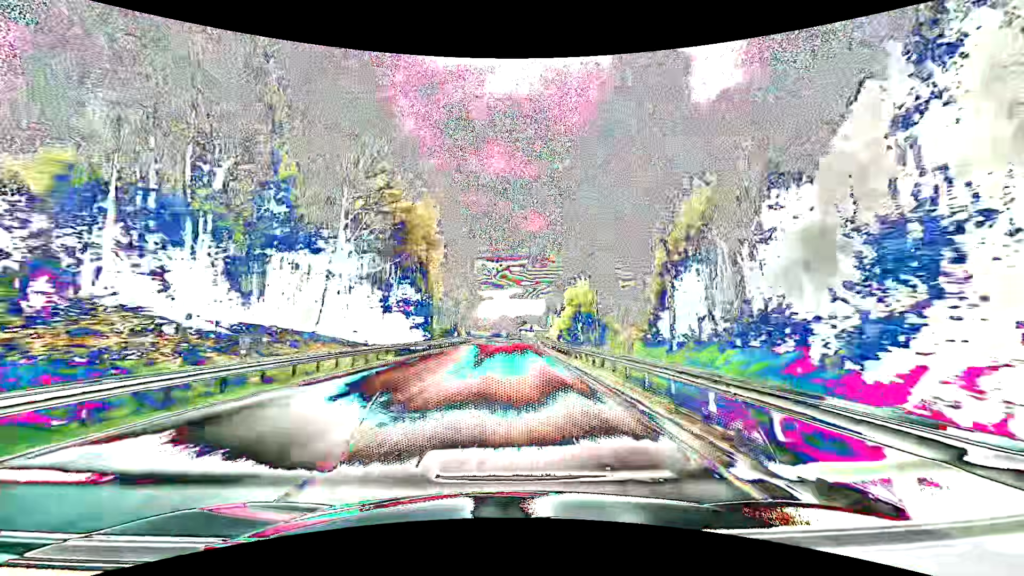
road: primary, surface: asphalt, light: Day
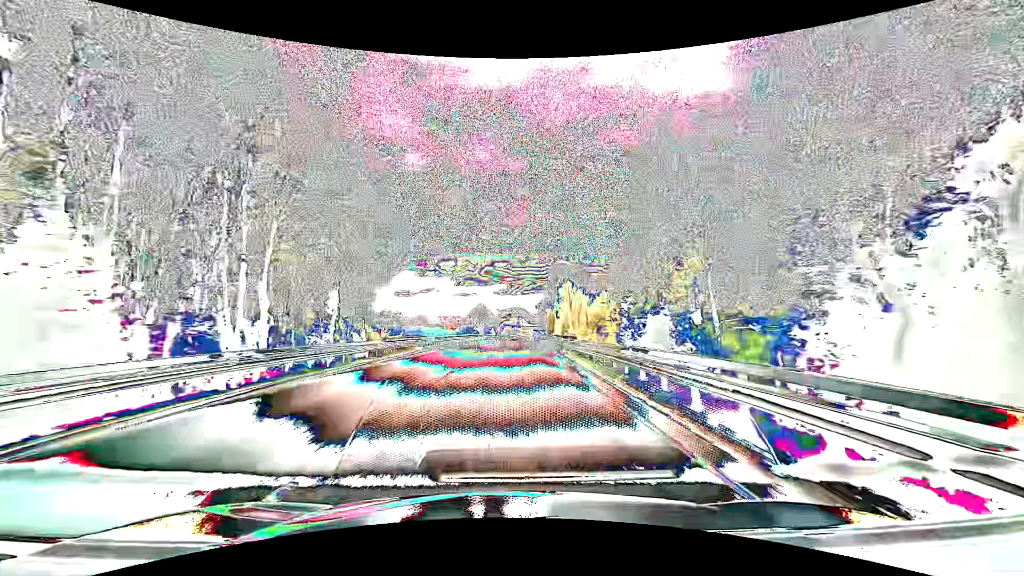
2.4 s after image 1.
(+1.0, +63.5) m; +2°
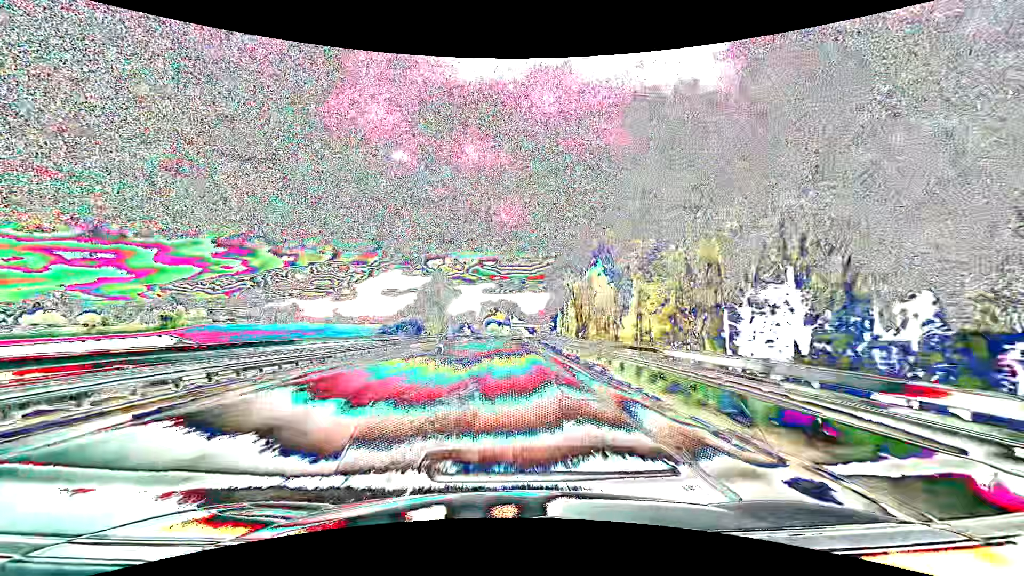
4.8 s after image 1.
(+0.8, +63.4) m; +1°
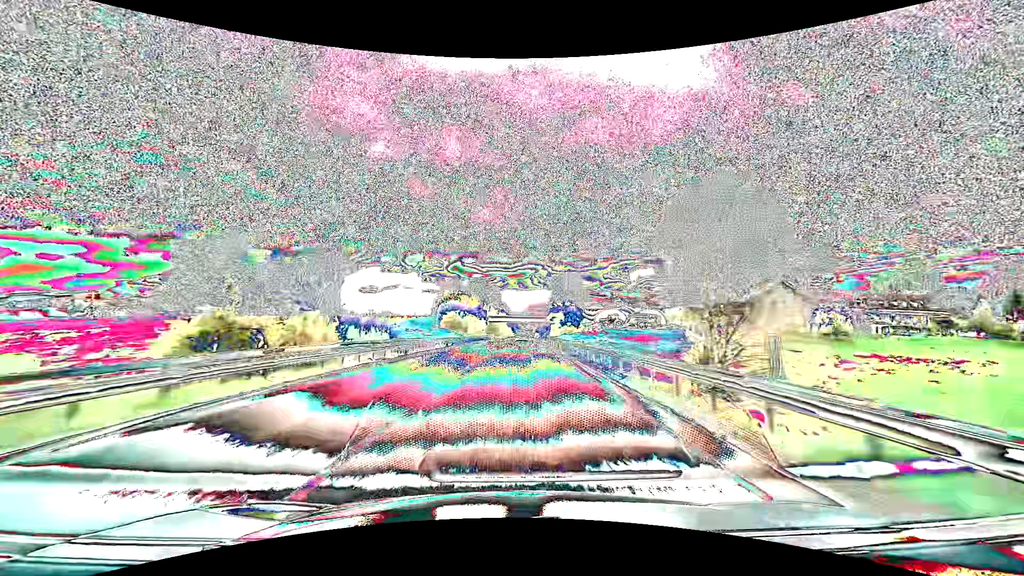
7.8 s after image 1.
(+1.2, +79.2) m; +2°
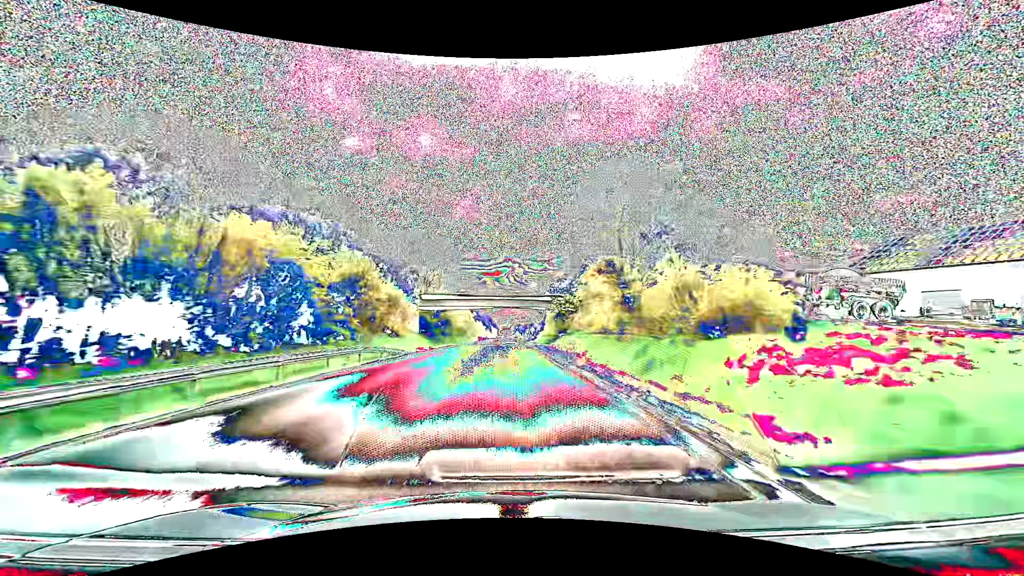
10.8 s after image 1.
(+2.6, +79.3) m; +3°
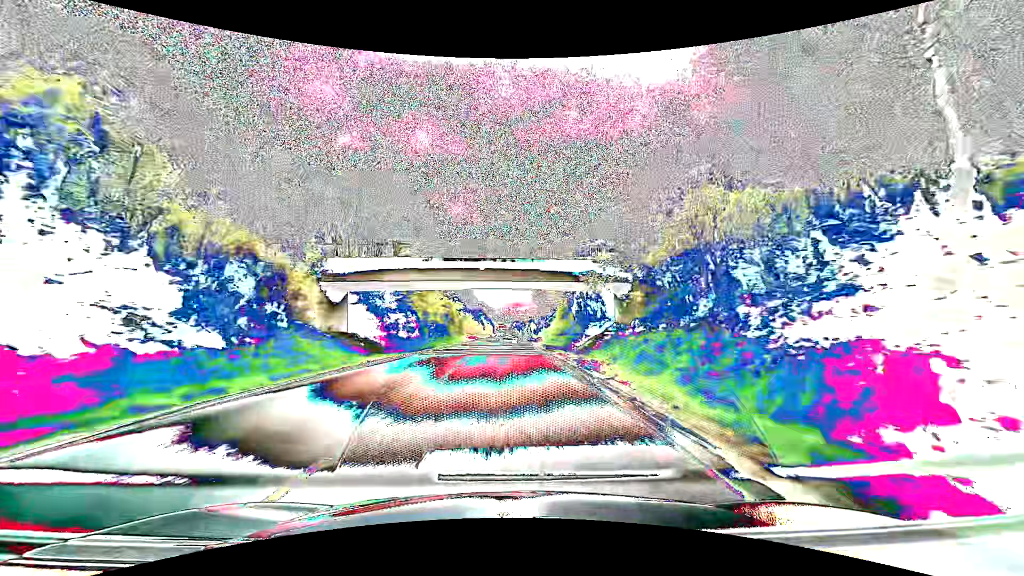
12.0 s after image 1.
(+0.1, +31.7) m; 0°
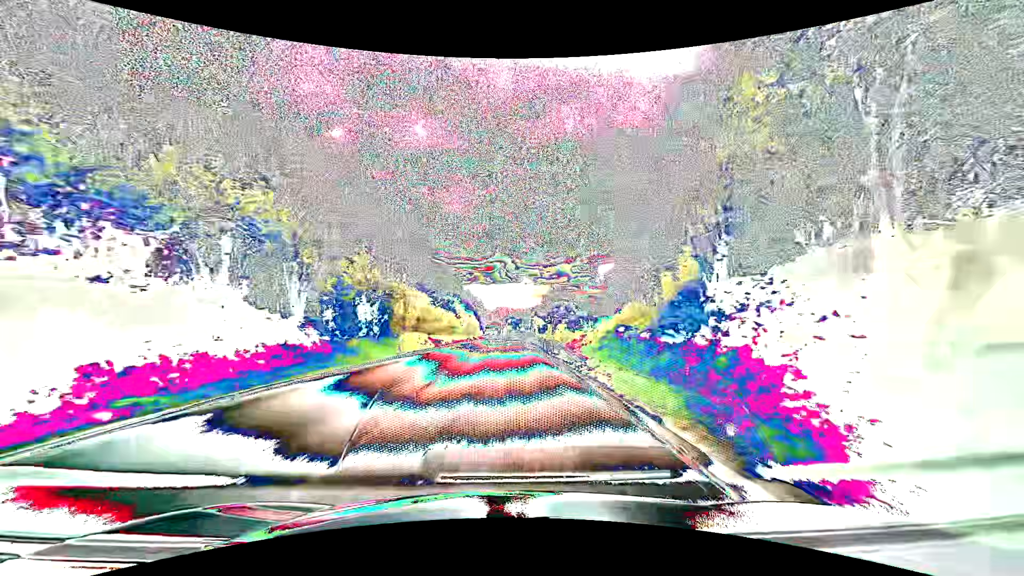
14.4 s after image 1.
(+0.4, +63.4) m; +1°
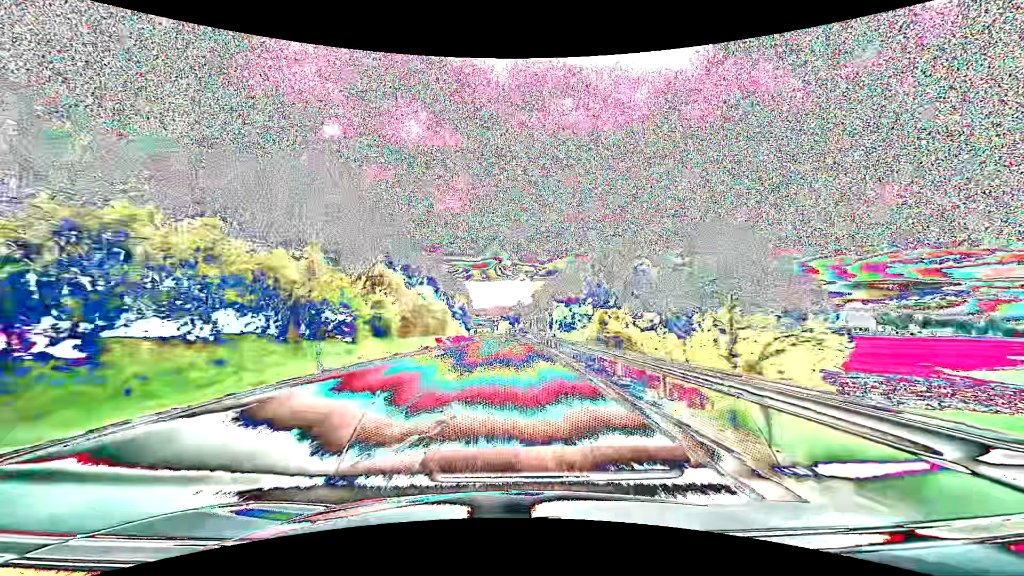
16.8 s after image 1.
(+0.1, +63.5) m; 0°
(0, +10) (0, +20) (0, +30) (0, +40) (0, +50) (0, +60) (0, +70) (0, +80) (0, +90) (0, +100) m
